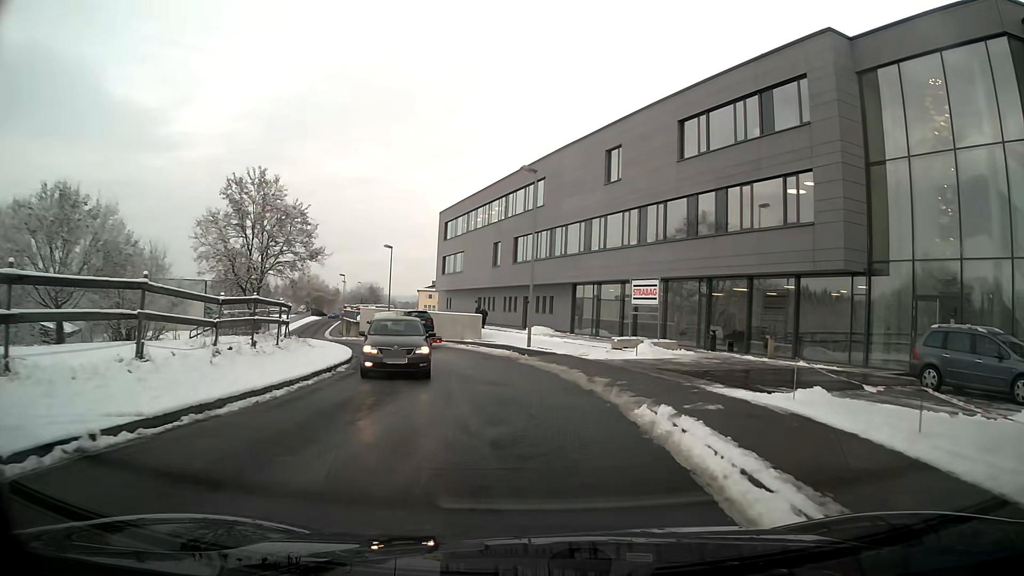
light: Day
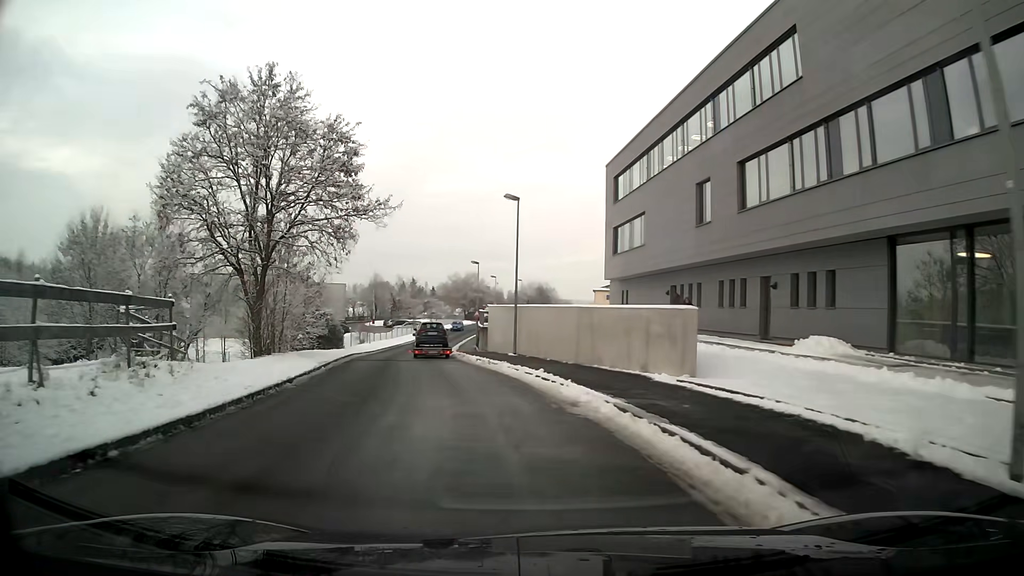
(-3.5, +25.7) m; -19°
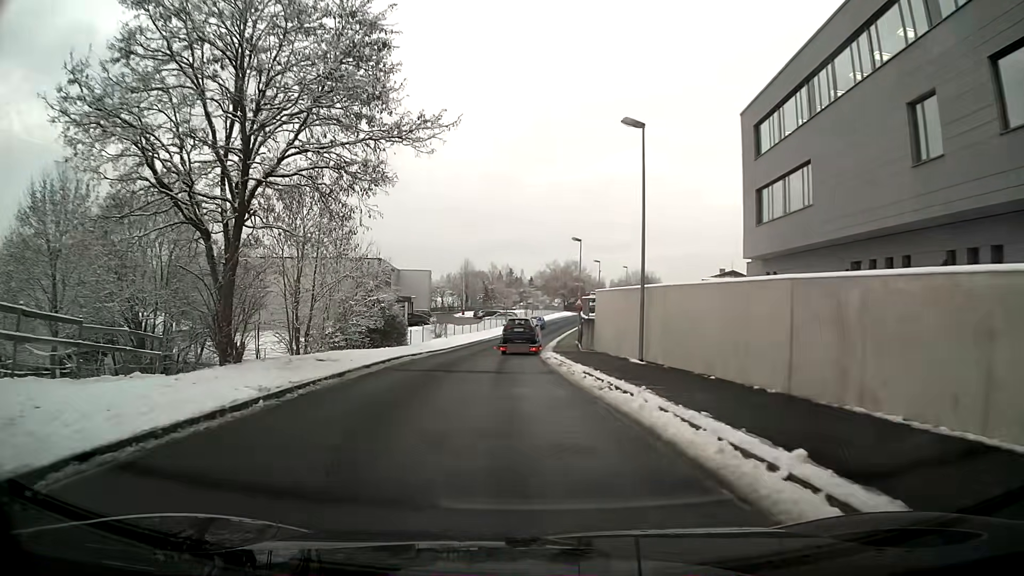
(-0.7, +12.0) m; -6°
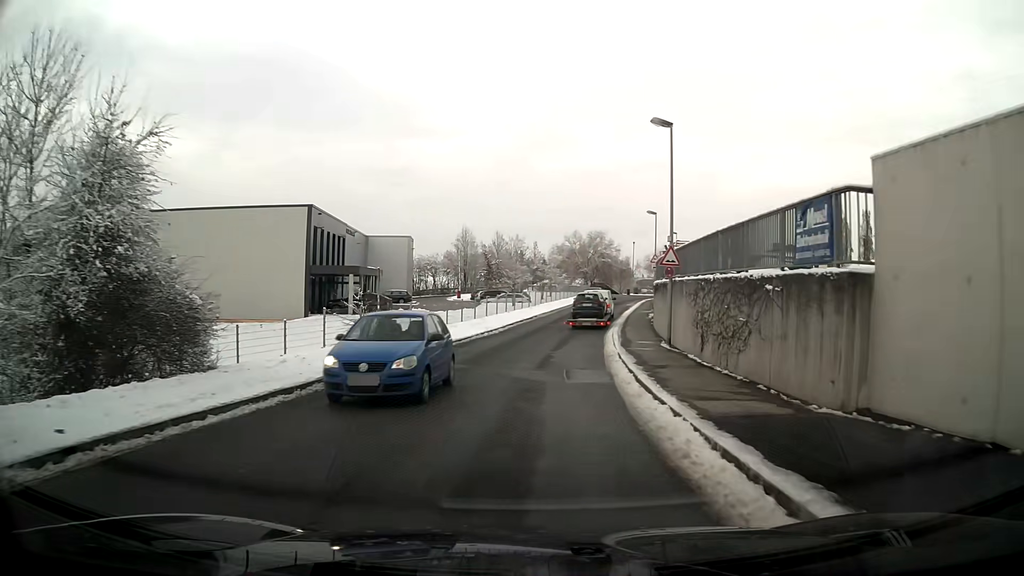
(-0.5, +28.5) m; 0°
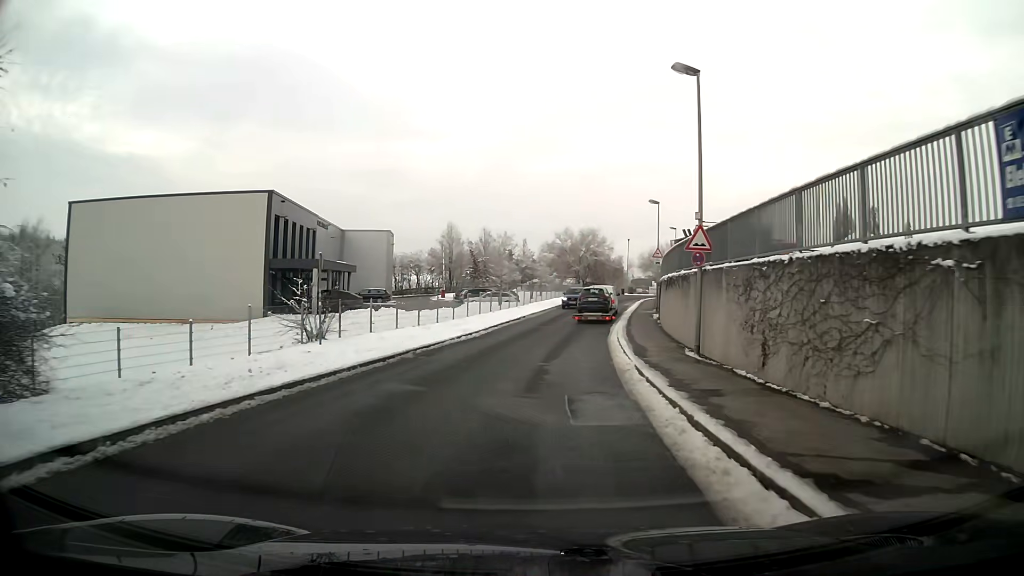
(+0.1, +5.6) m; +1°
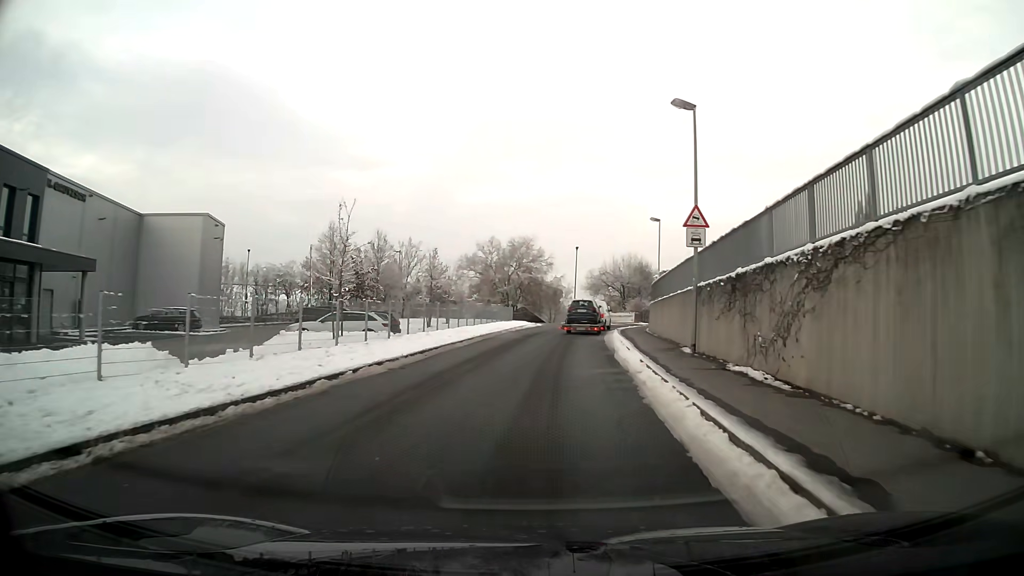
(+1.5, +28.2) m; +6°
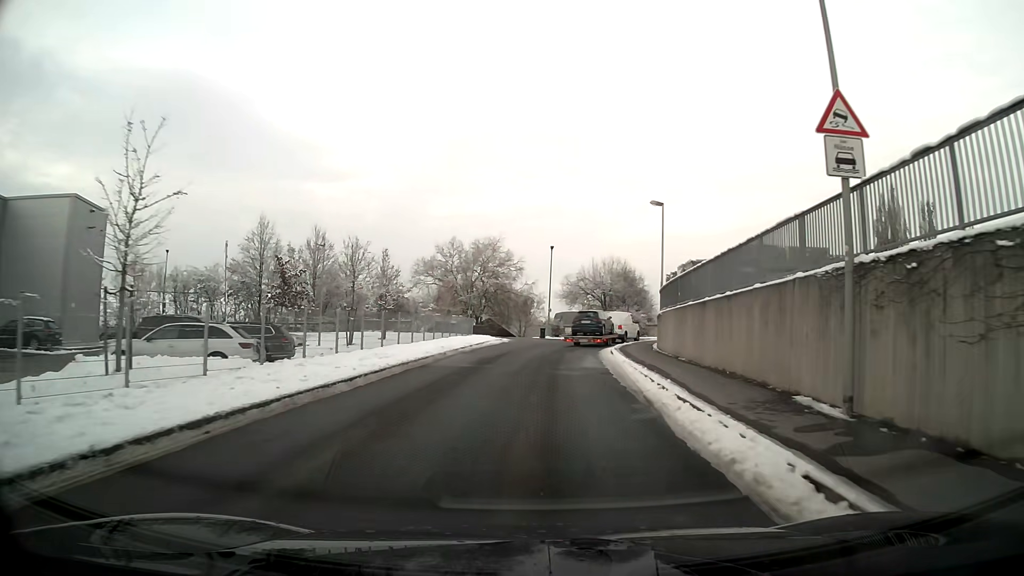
(+0.3, +12.2) m; +3°
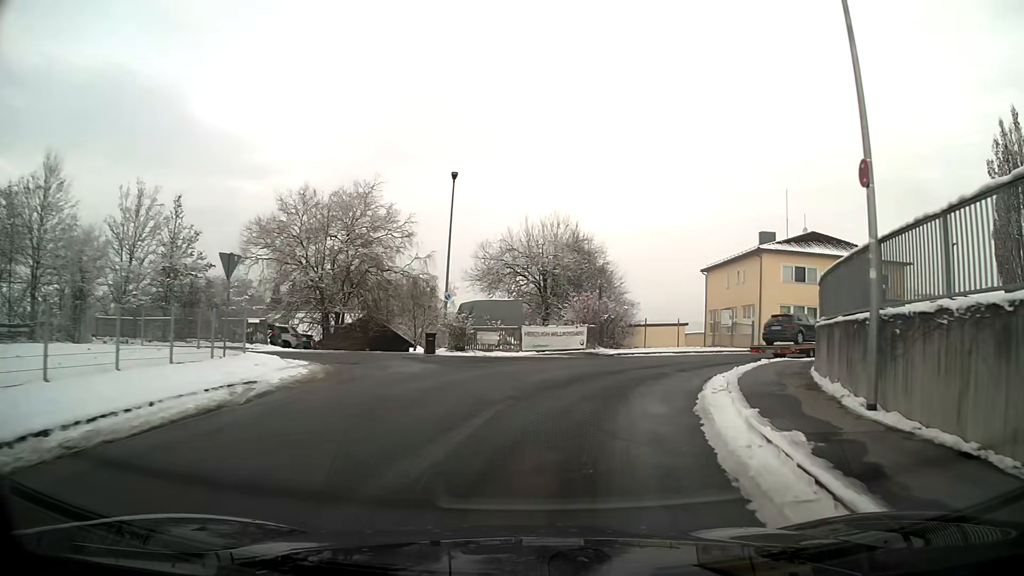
(+1.6, +29.9) m; +9°
(+1, +10) (+4, +19) (+10, +27) (+18, +33) (+28, +36) (+37, +38) (+47, +40) (+57, +42) (+67, +44) (+77, +46) m
